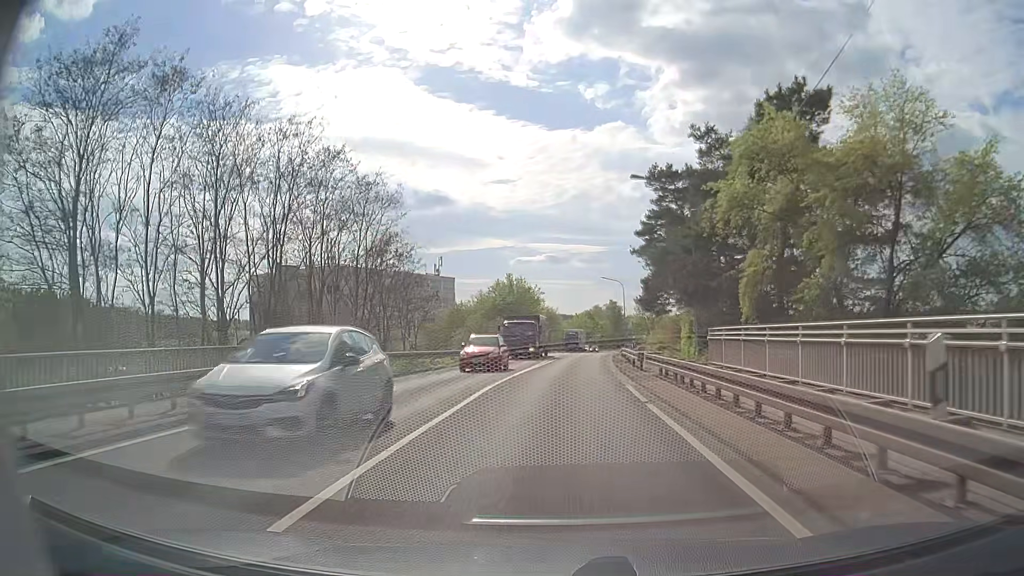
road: primary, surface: asphalt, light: Day
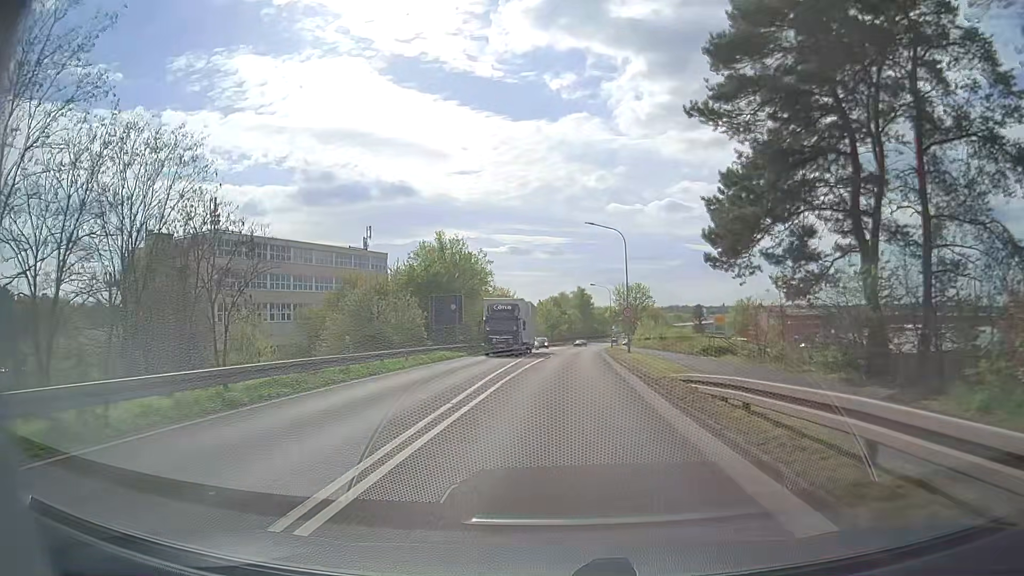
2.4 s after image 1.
(+0.9, +30.5) m; +3°
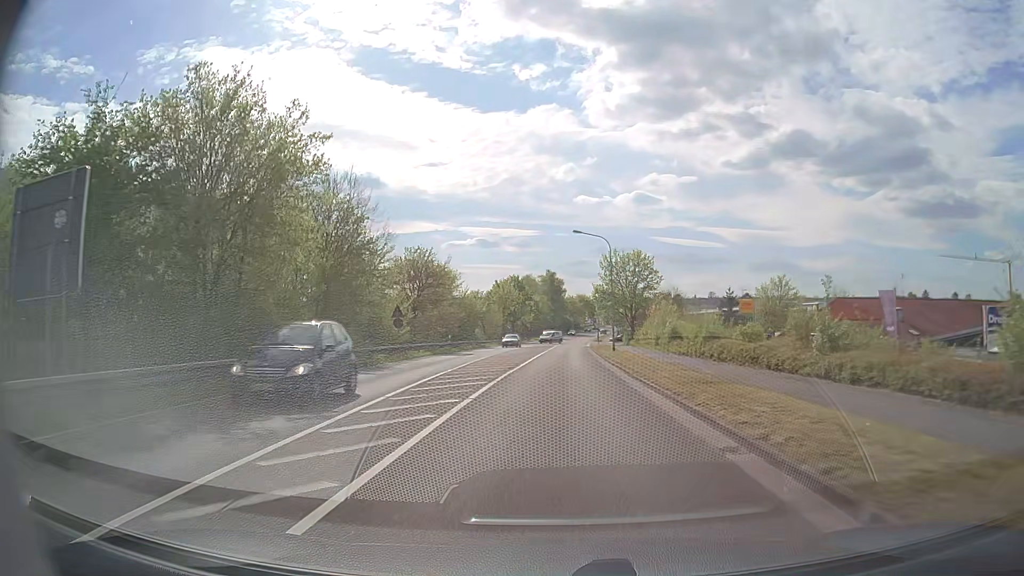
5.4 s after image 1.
(+1.1, +38.5) m; +3°
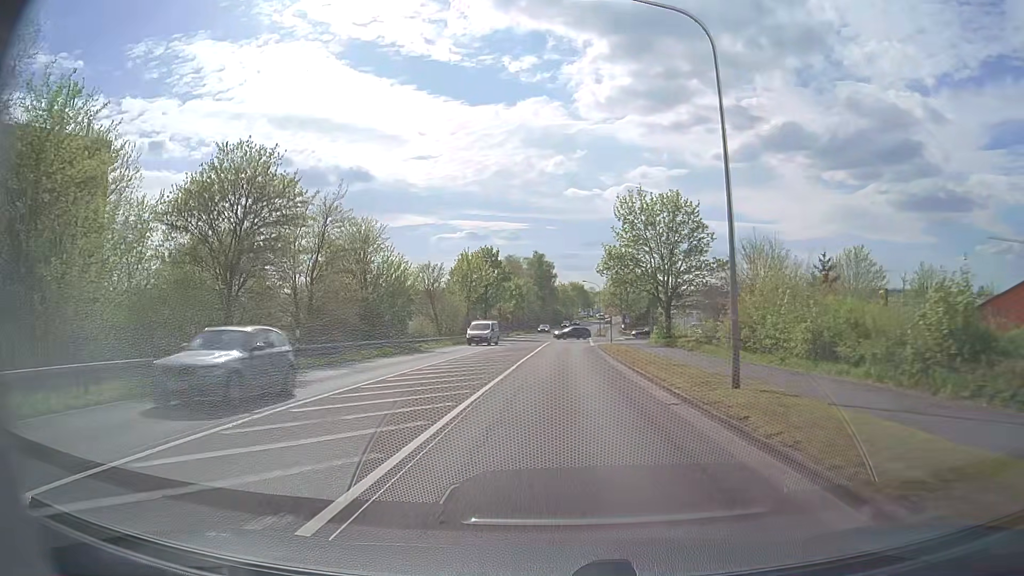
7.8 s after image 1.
(+0.3, +30.9) m; +1°
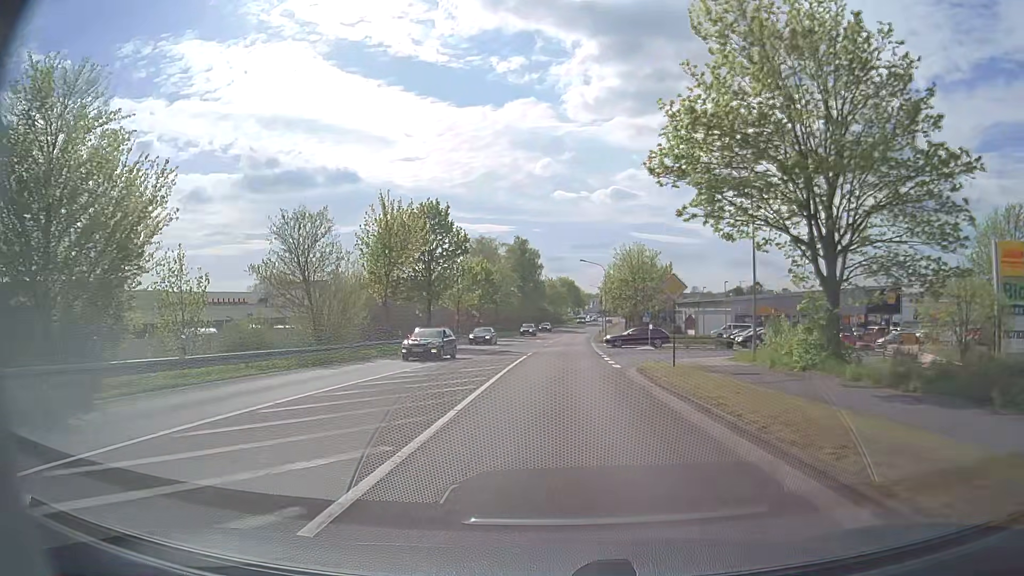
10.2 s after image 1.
(+0.3, +30.9) m; +1°
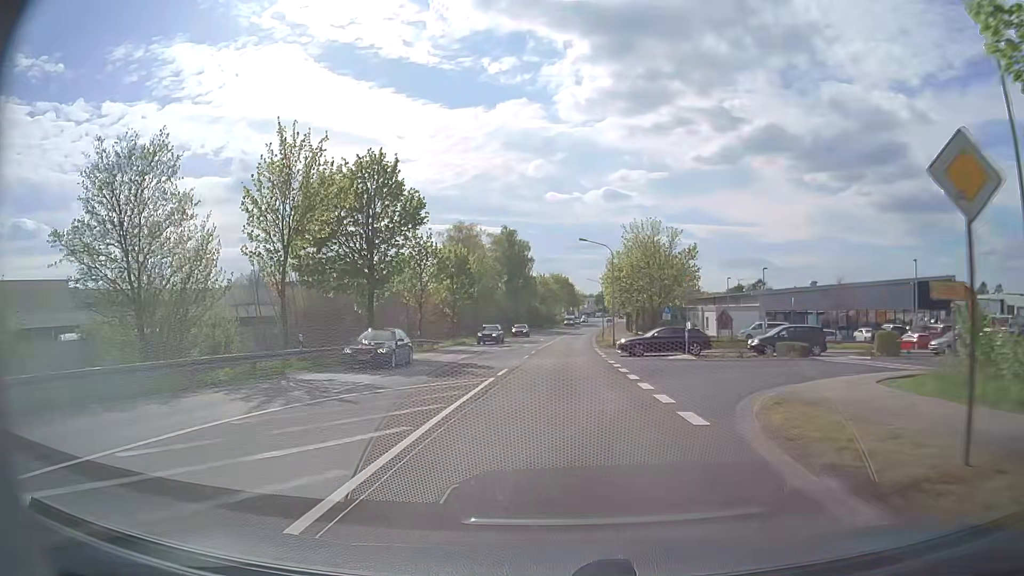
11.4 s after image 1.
(+0.1, +15.3) m; +1°
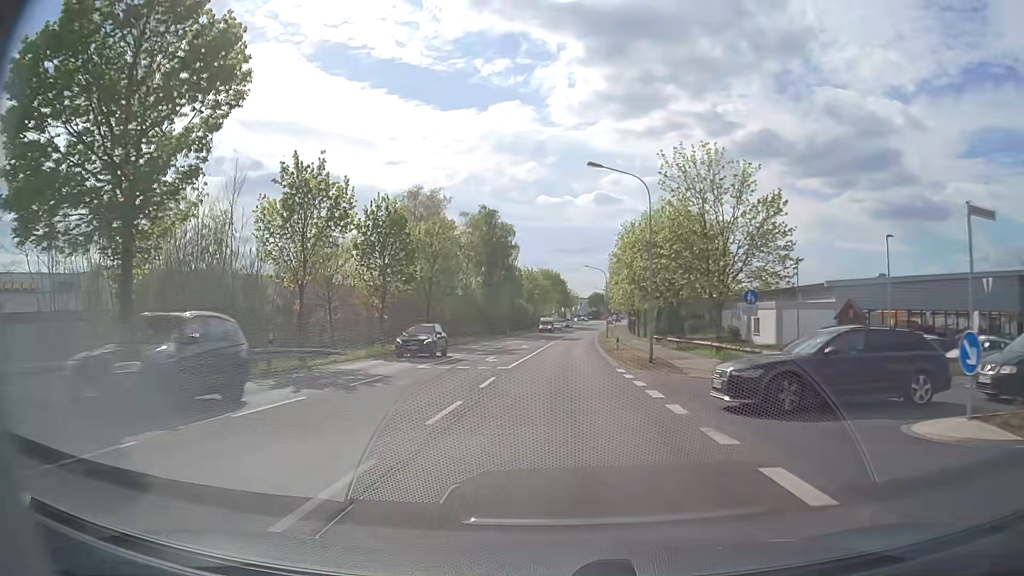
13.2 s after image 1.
(+0.2, +22.8) m; +1°
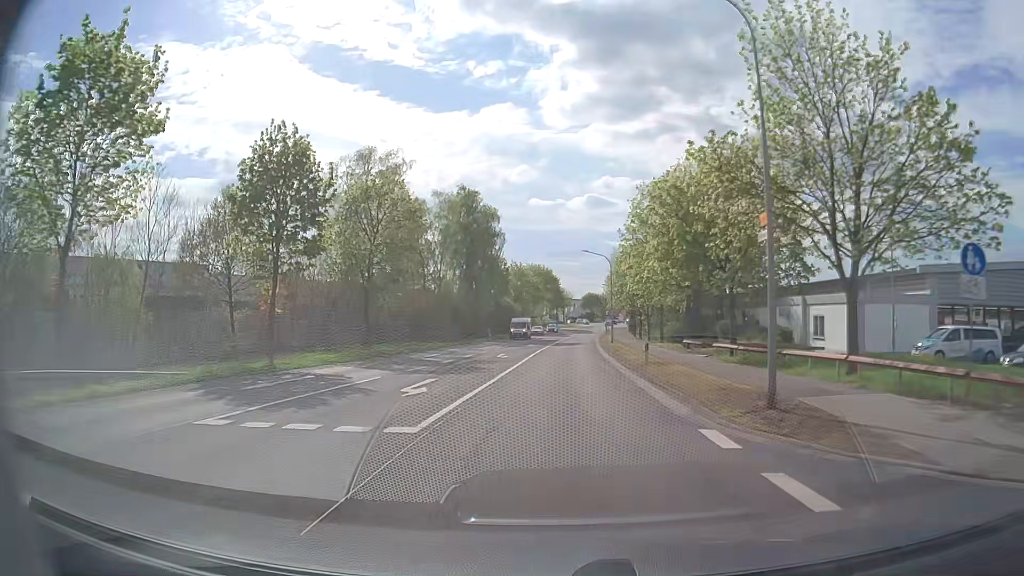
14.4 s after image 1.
(+0.1, +15.2) m; +1°
